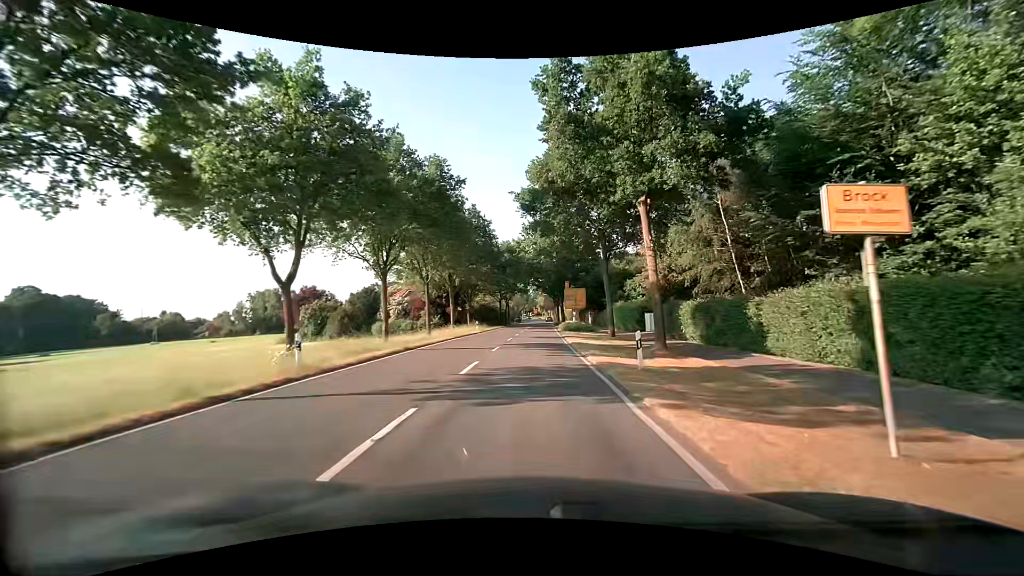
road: secondary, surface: asphalt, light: Day
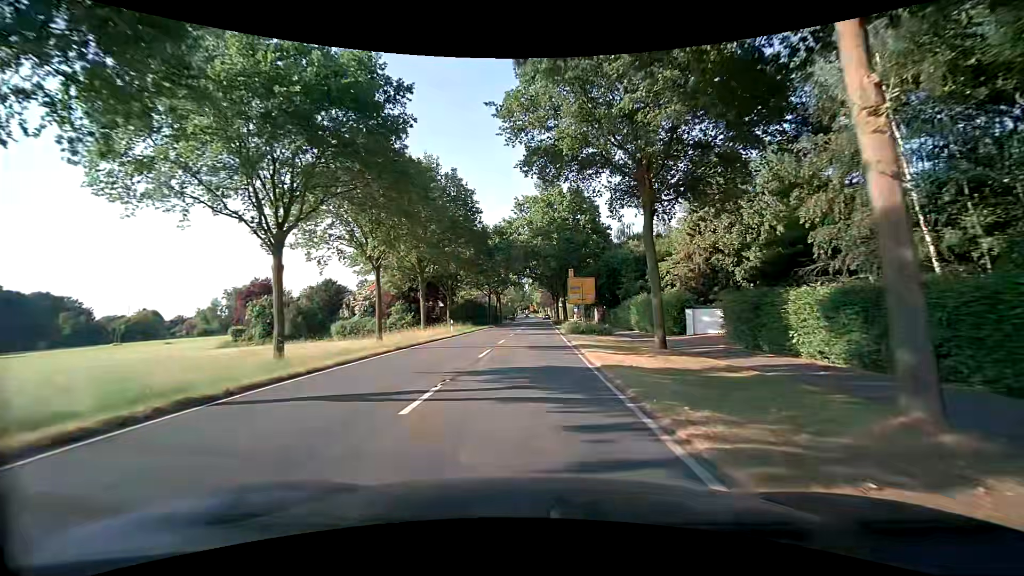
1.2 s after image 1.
(+0.1, +13.0) m; 0°
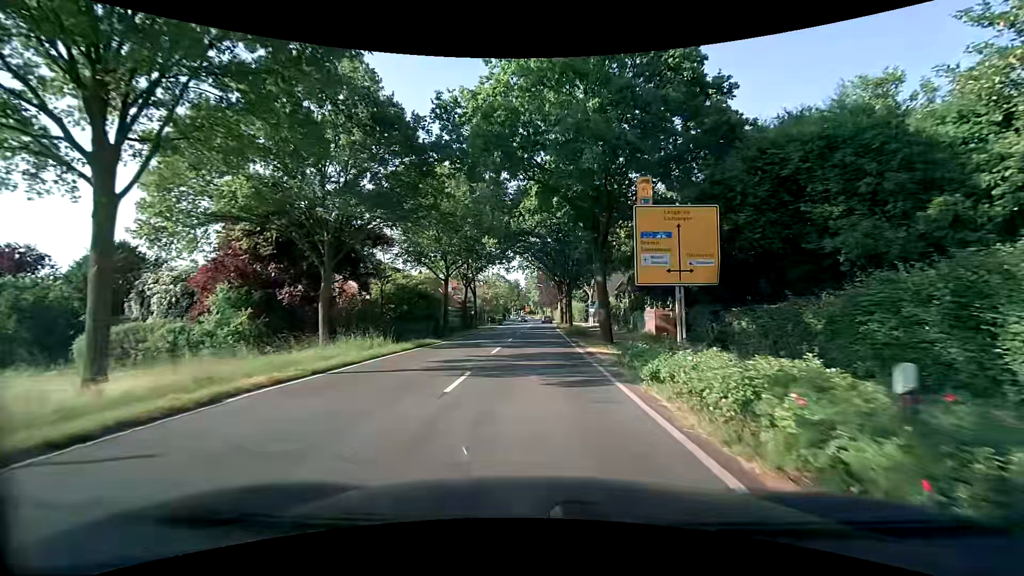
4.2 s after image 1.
(+0.2, +32.3) m; +1°
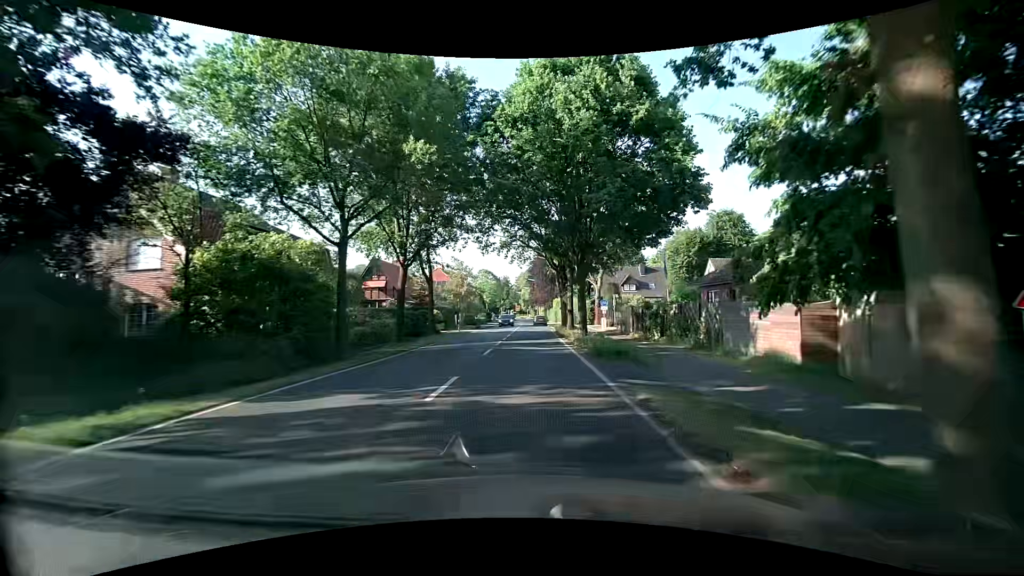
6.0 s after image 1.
(+0.1, +18.6) m; +1°
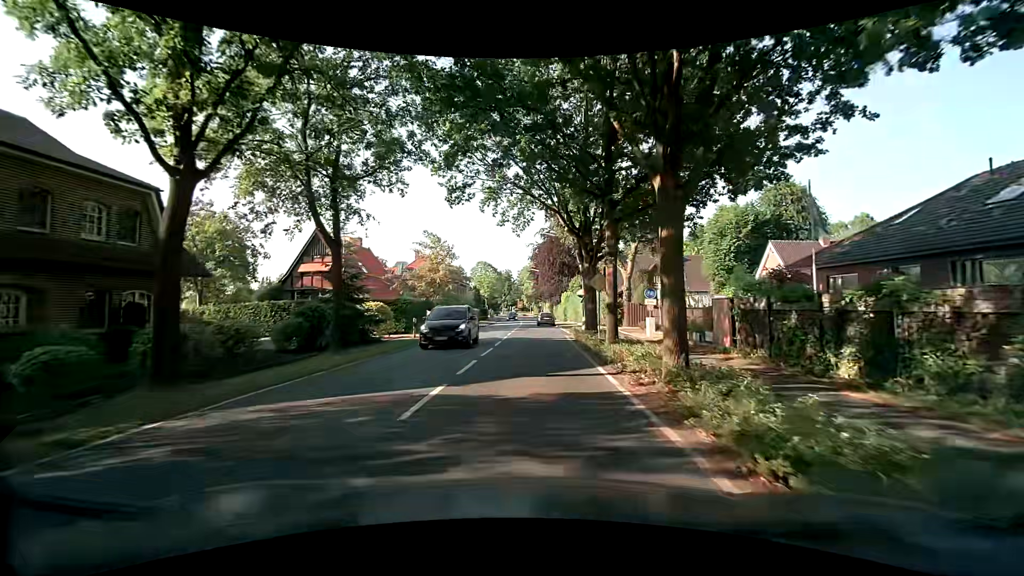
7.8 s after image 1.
(0.0, +16.7) m; 0°
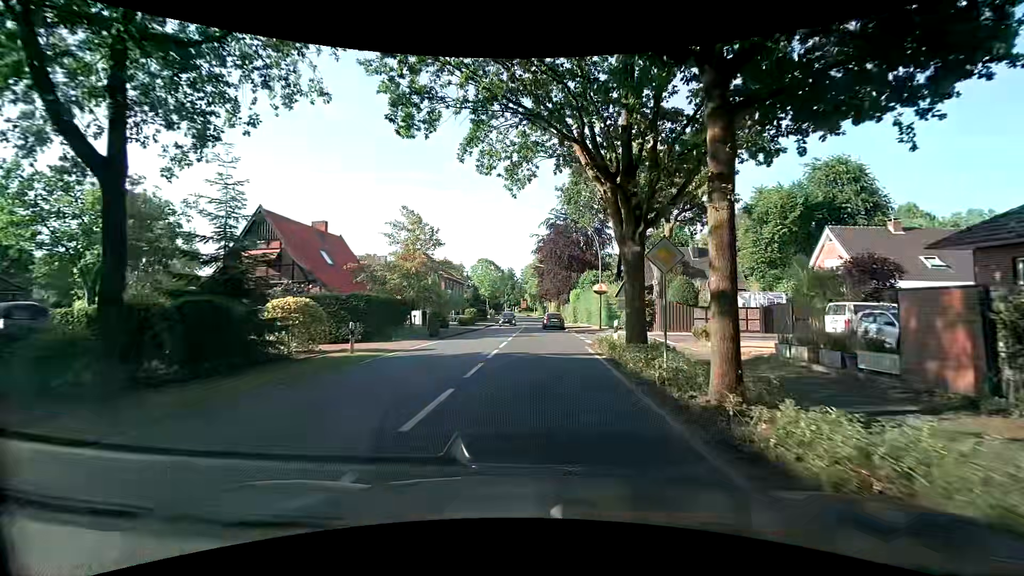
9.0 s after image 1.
(-0.2, +9.4) m; -1°
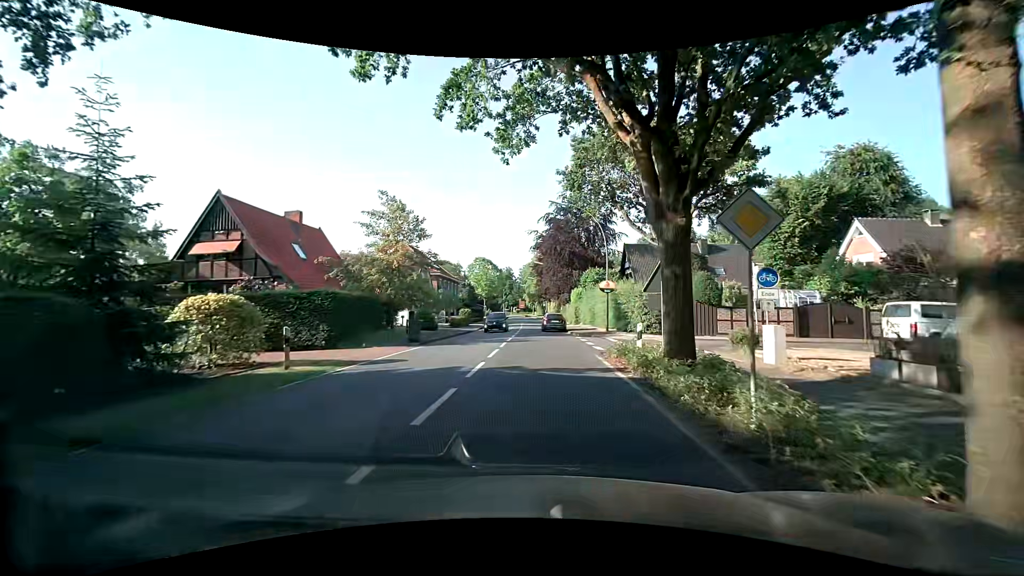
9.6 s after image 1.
(0.0, +4.2) m; +1°
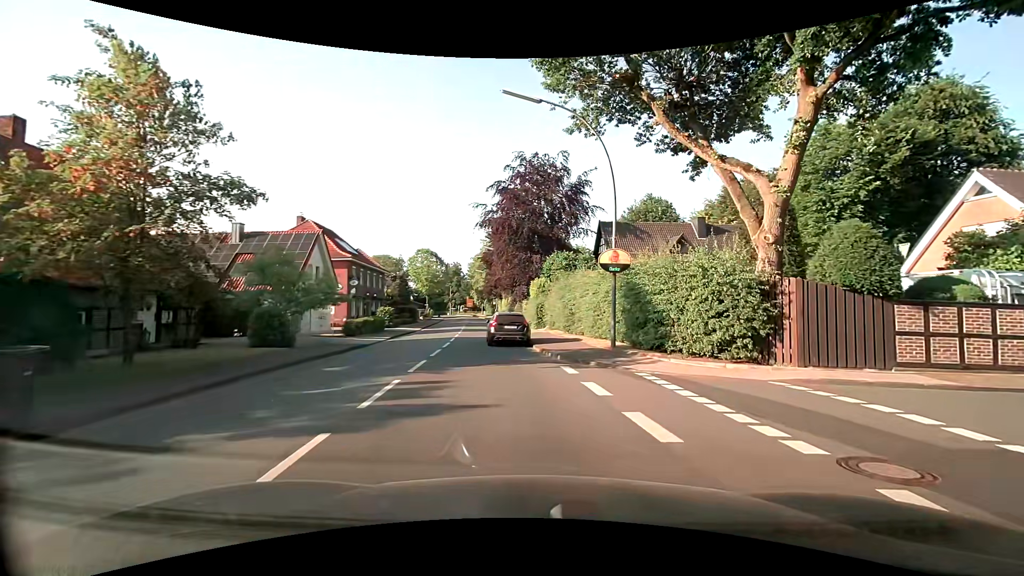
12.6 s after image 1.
(-0.1, +16.4) m; +4°
